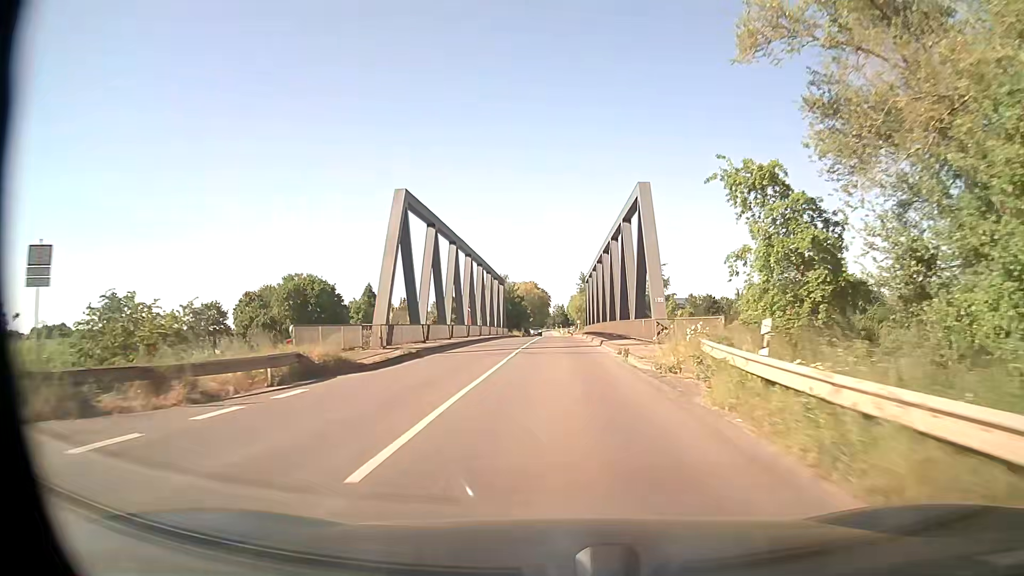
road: secondary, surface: asphalt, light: Day
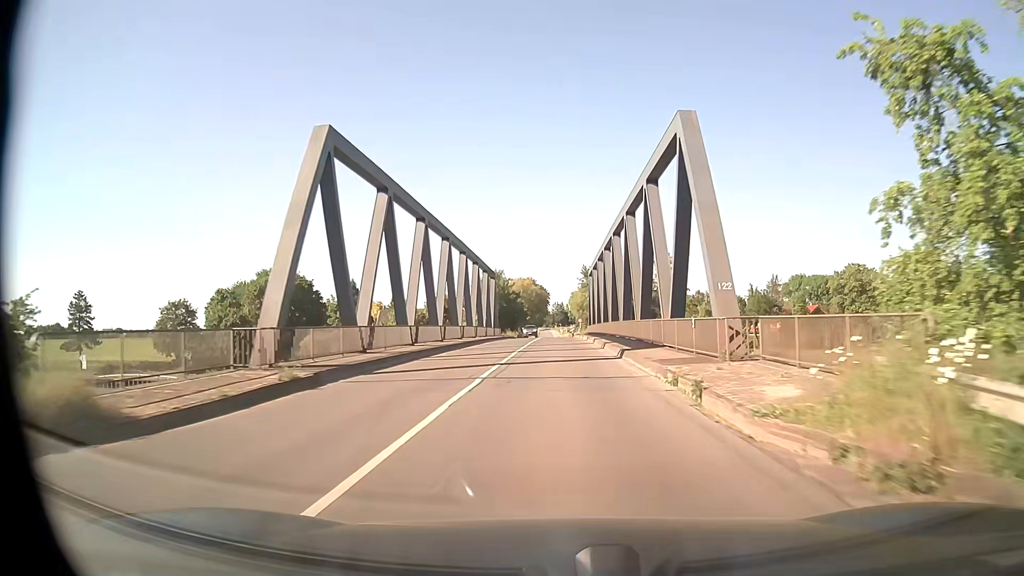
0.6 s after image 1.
(+0.1, +11.4) m; 0°
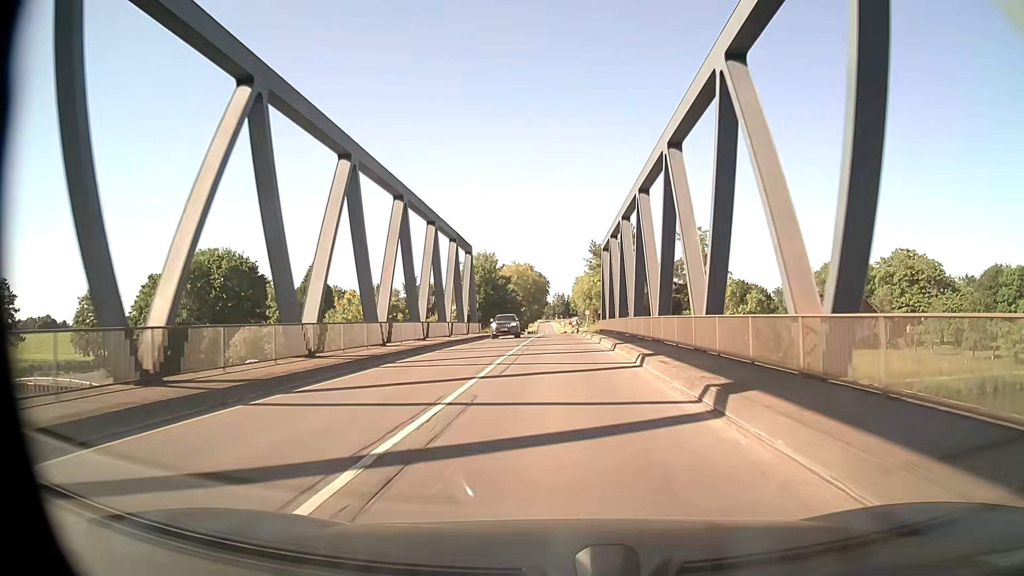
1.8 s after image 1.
(-0.1, +22.8) m; 0°
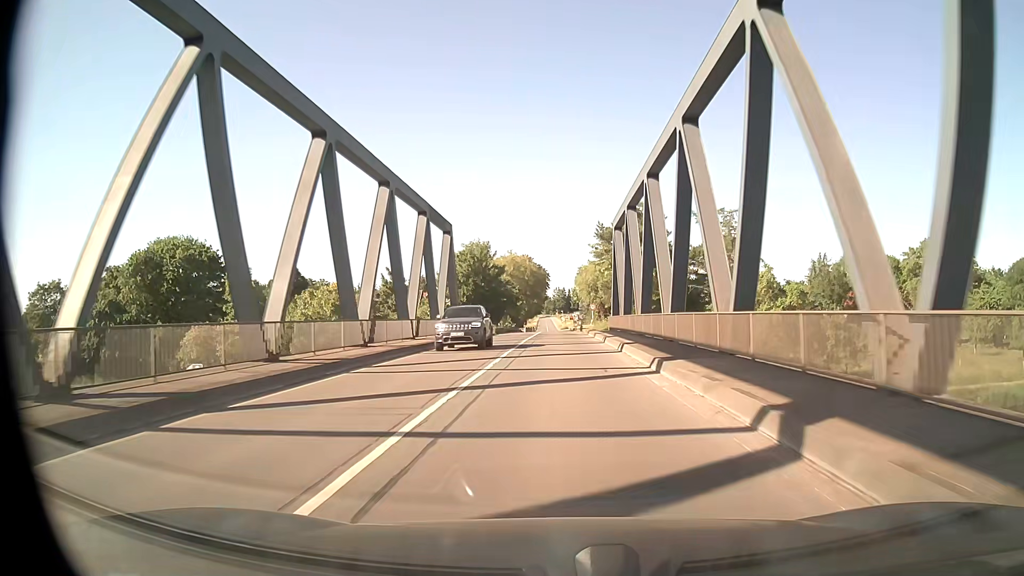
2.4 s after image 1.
(0.0, +11.4) m; 0°
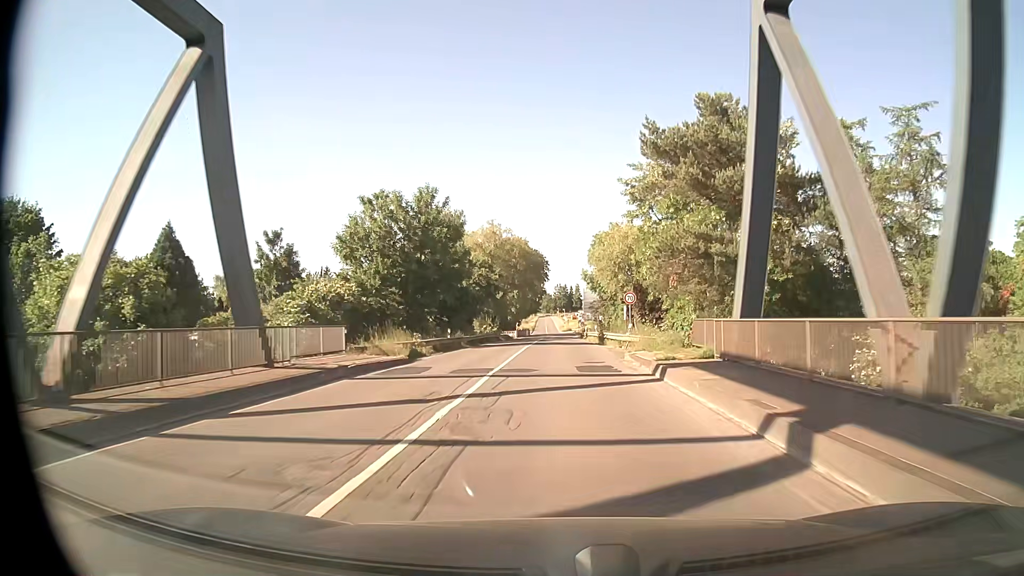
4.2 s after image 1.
(+0.1, +34.4) m; 0°
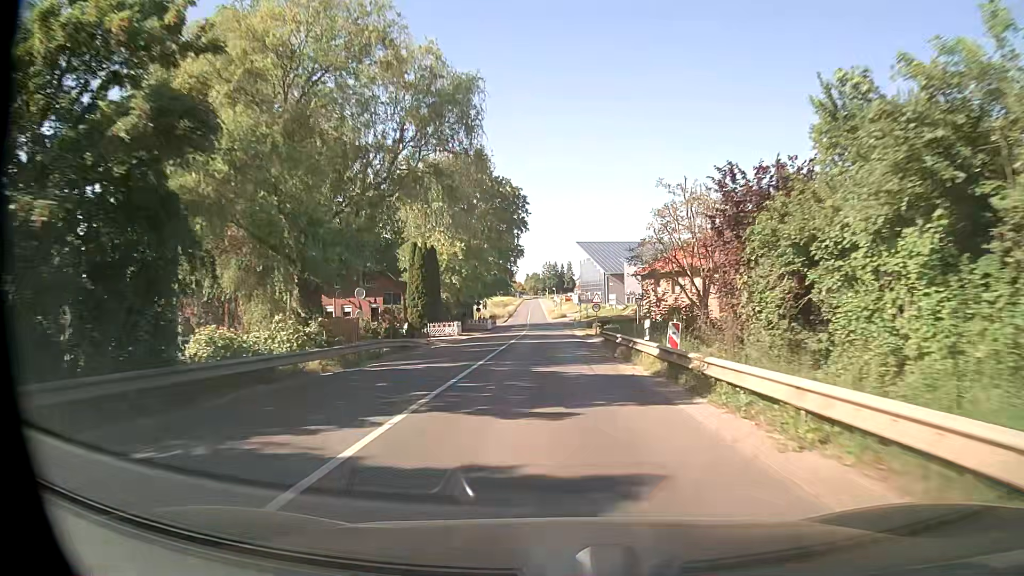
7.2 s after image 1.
(+0.3, +55.6) m; +1°
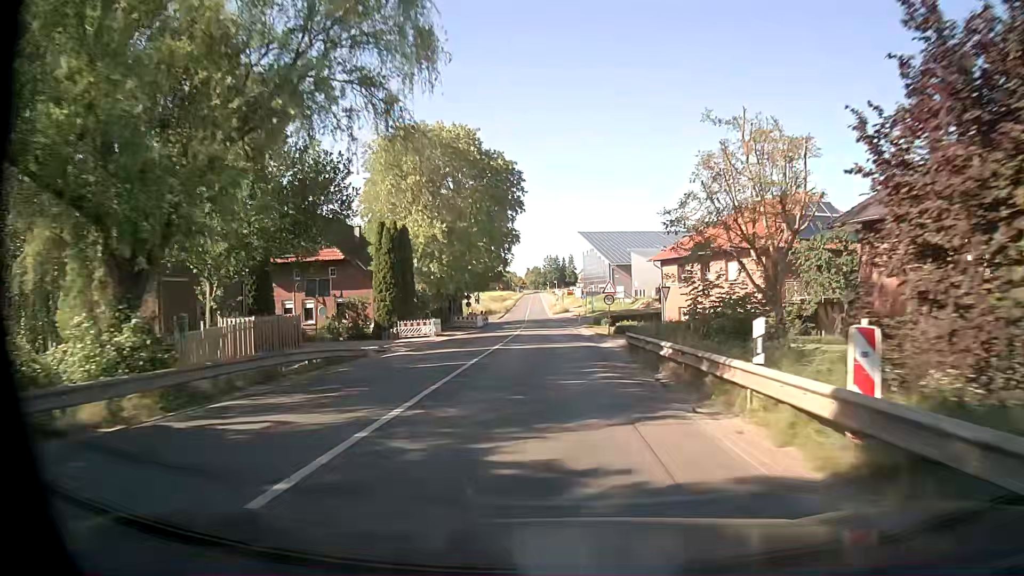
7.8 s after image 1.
(0.0, +10.3) m; 0°
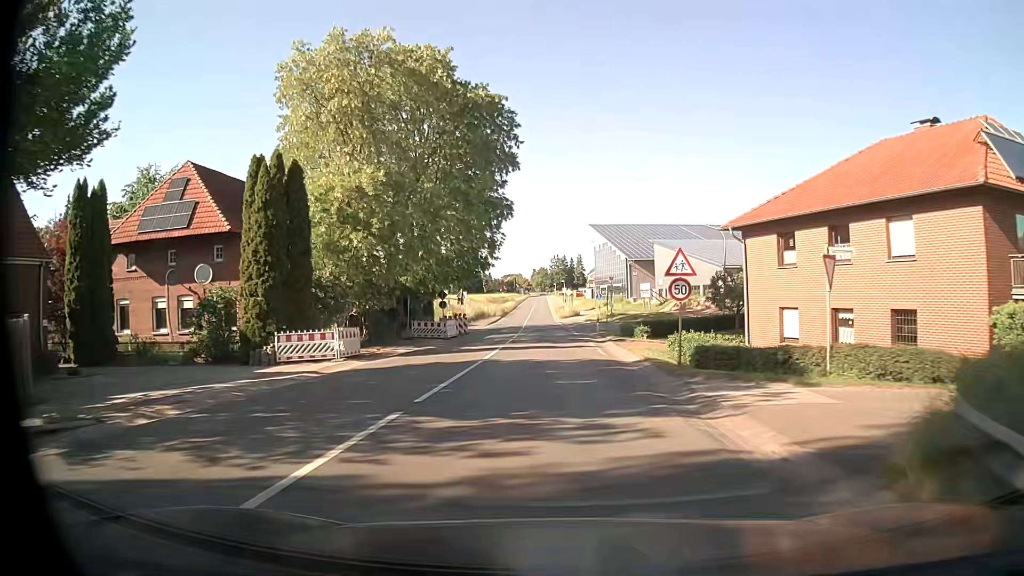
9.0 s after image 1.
(-0.1, +19.4) m; -1°
(0, +10) (0, +20) (0, +30) (0, +40) (-1, +50) (-1, +60) (-1, +70) (-2, +80) (-2, +90) (-2, +100) m
